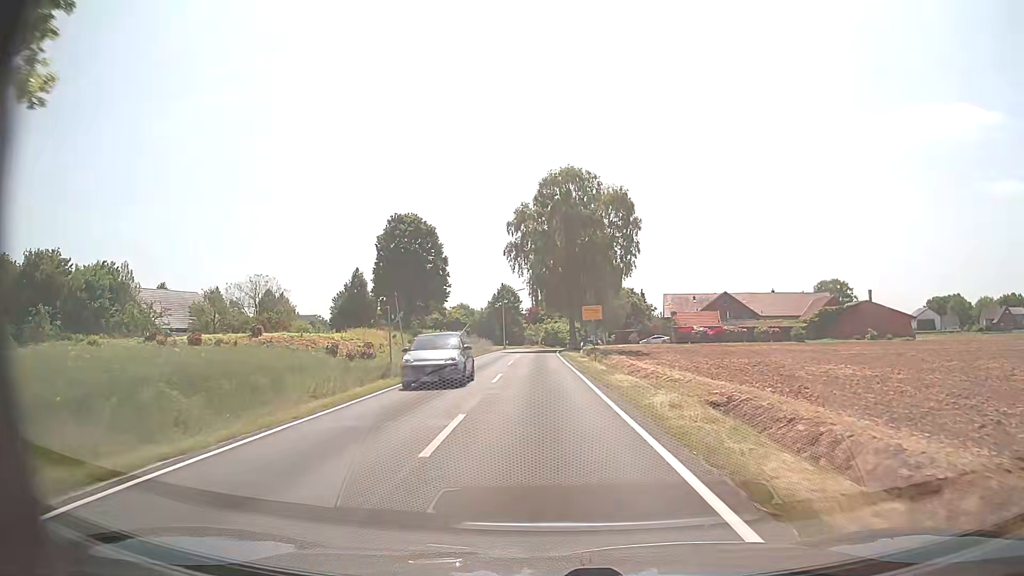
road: tertiary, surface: asphalt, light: Day
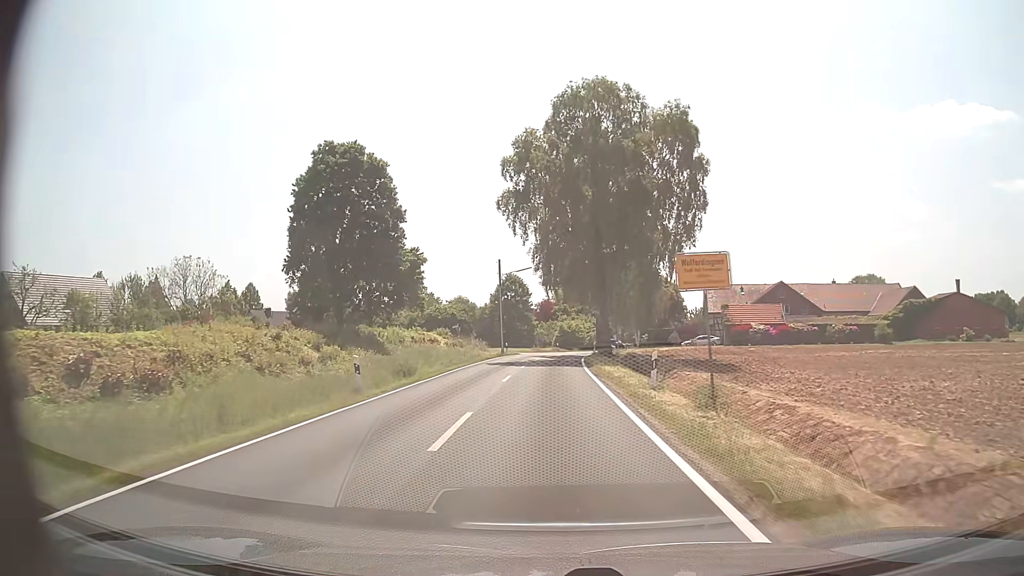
(-0.5, +23.5) m; -2°
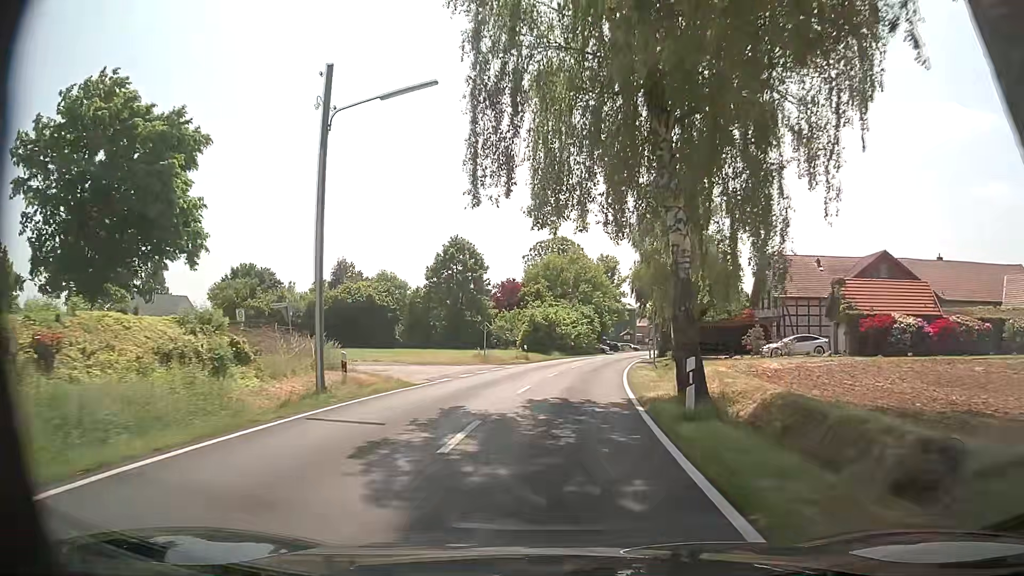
(+0.5, +39.1) m; +3°
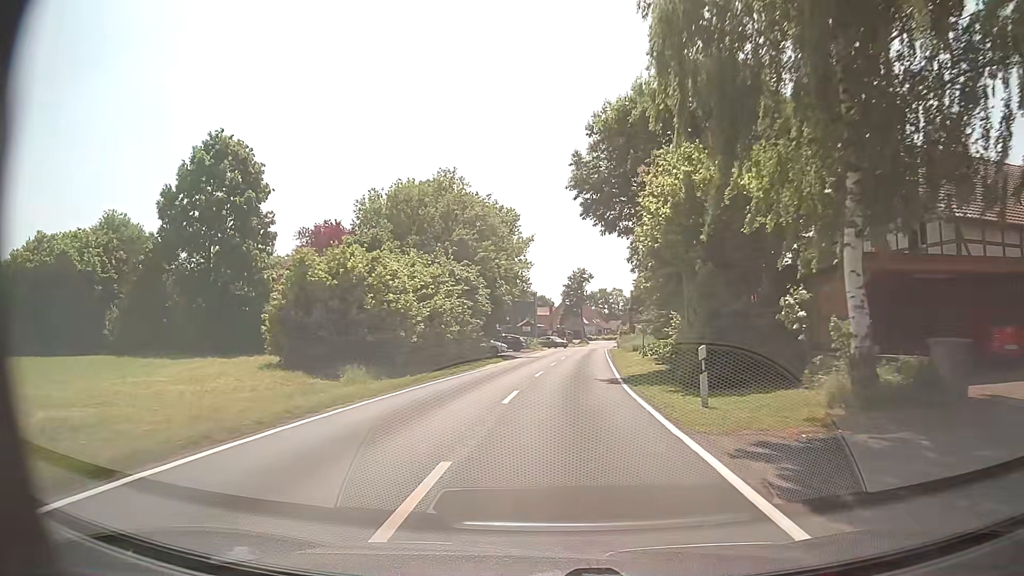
(+2.6, +39.1) m; +8°
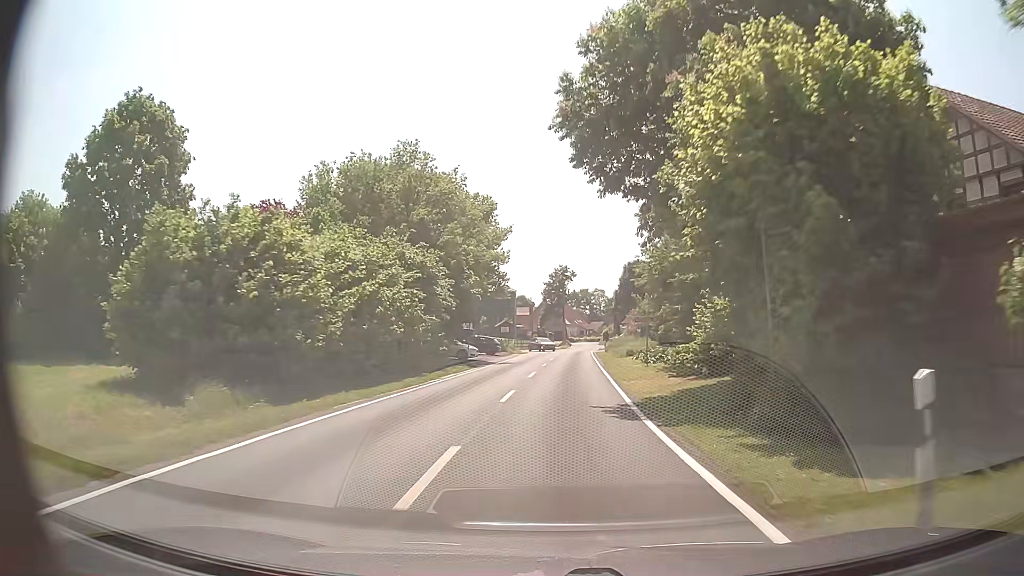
(+0.1, +7.7) m; +2°
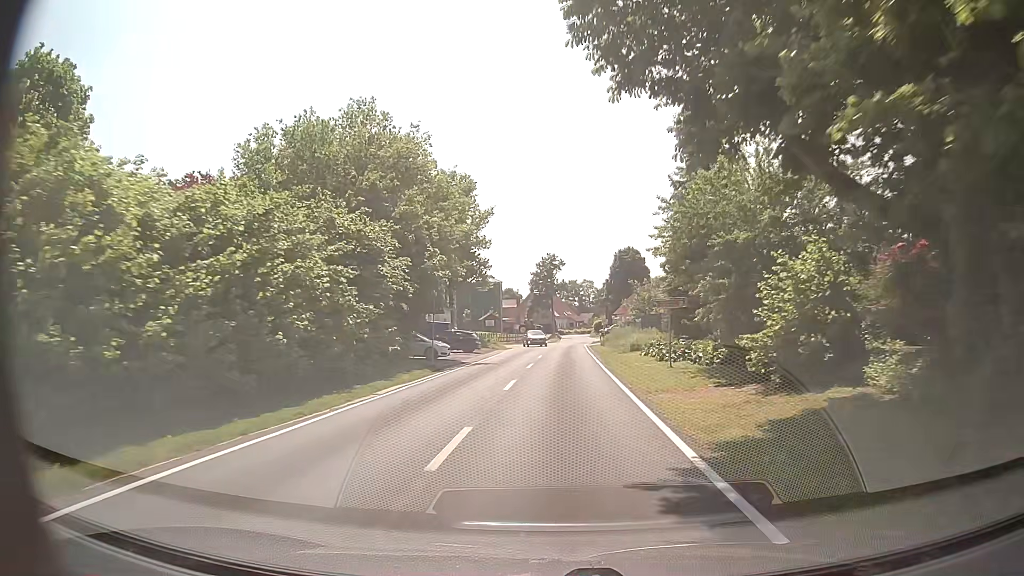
(0.0, +7.5) m; 0°
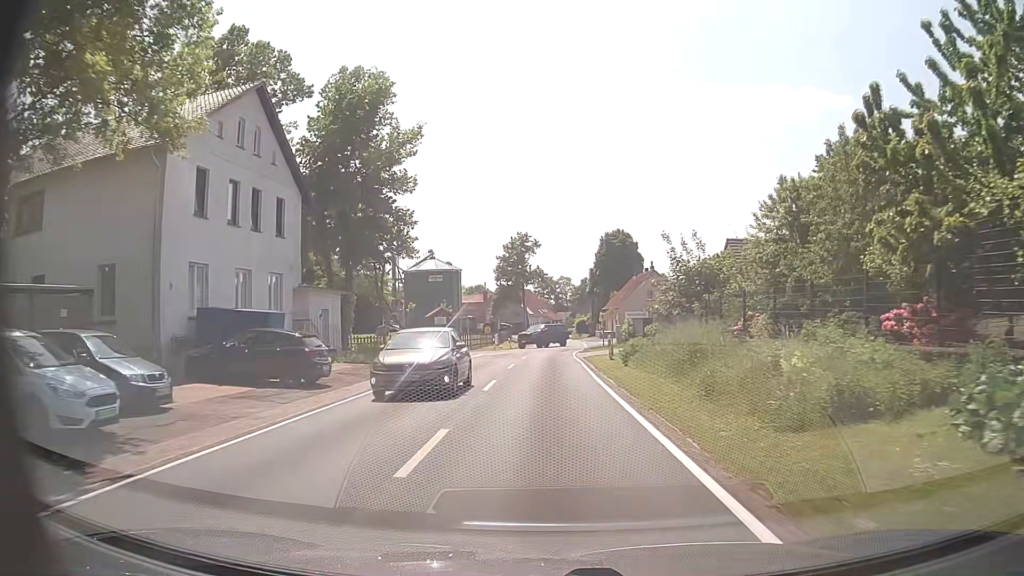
(+0.7, +27.0) m; +3°
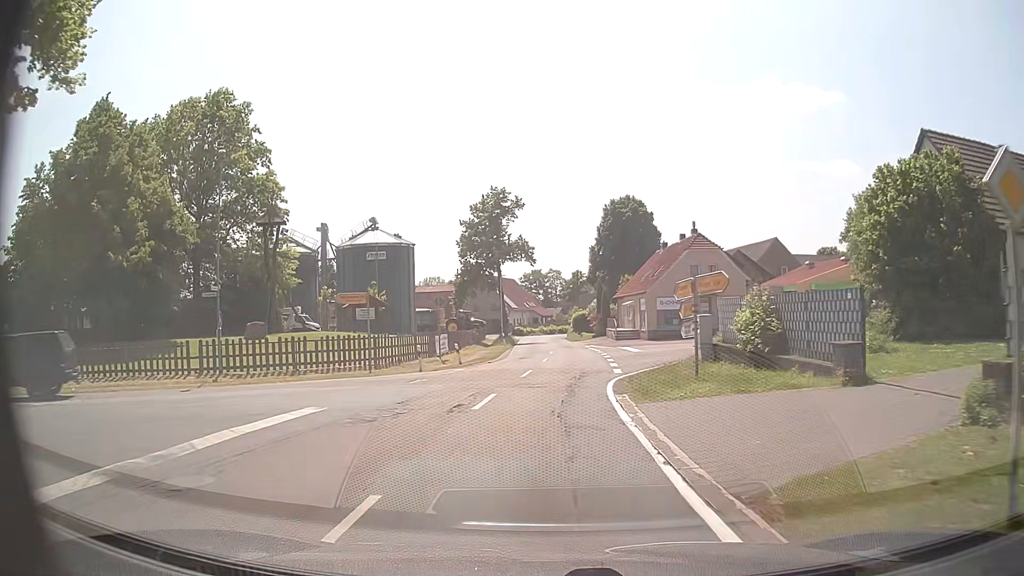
(-0.1, +30.2) m; 0°
